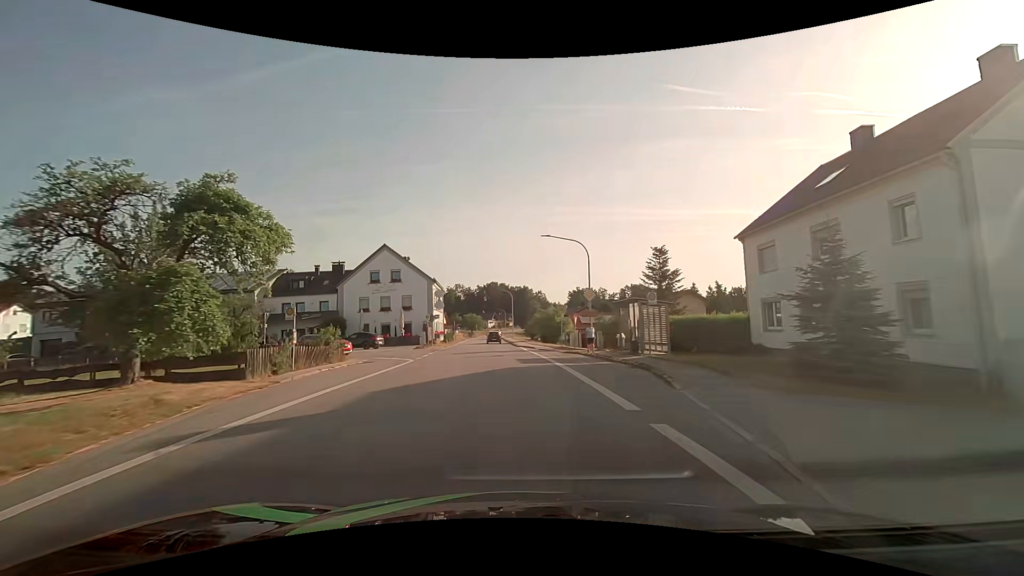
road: secondary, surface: asphalt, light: Day
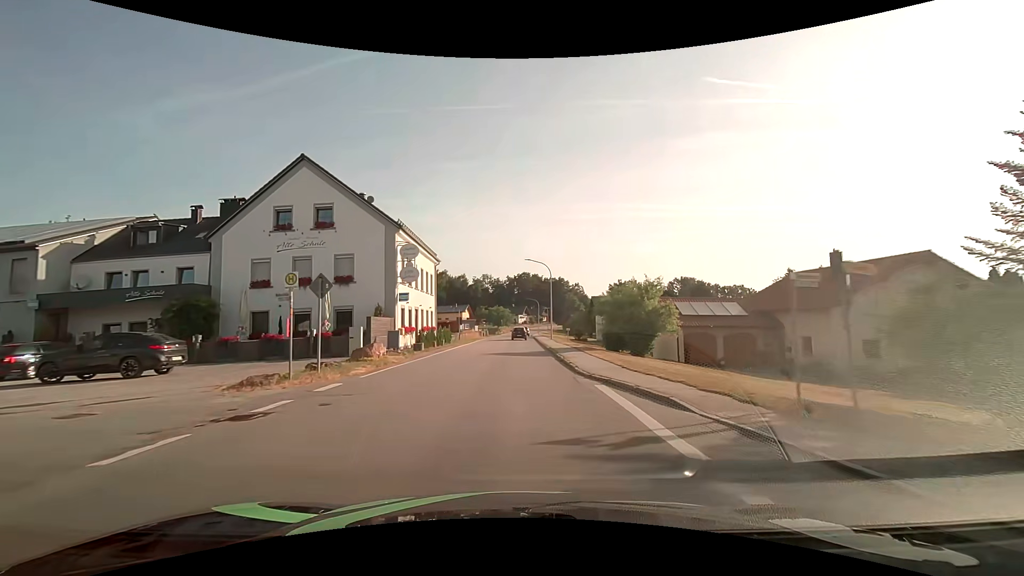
(-0.9, +30.6) m; -4°
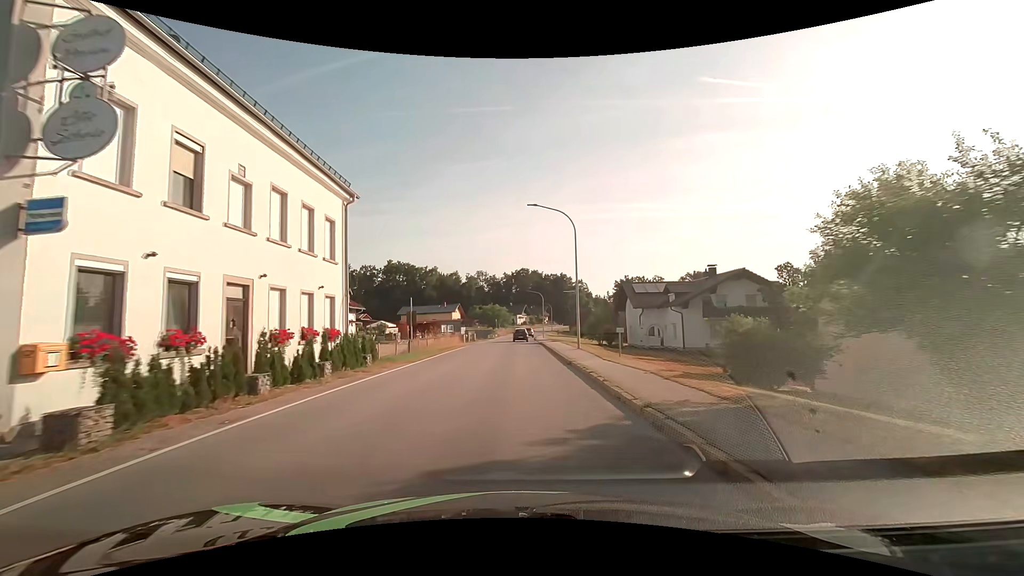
(-0.1, +23.0) m; 0°
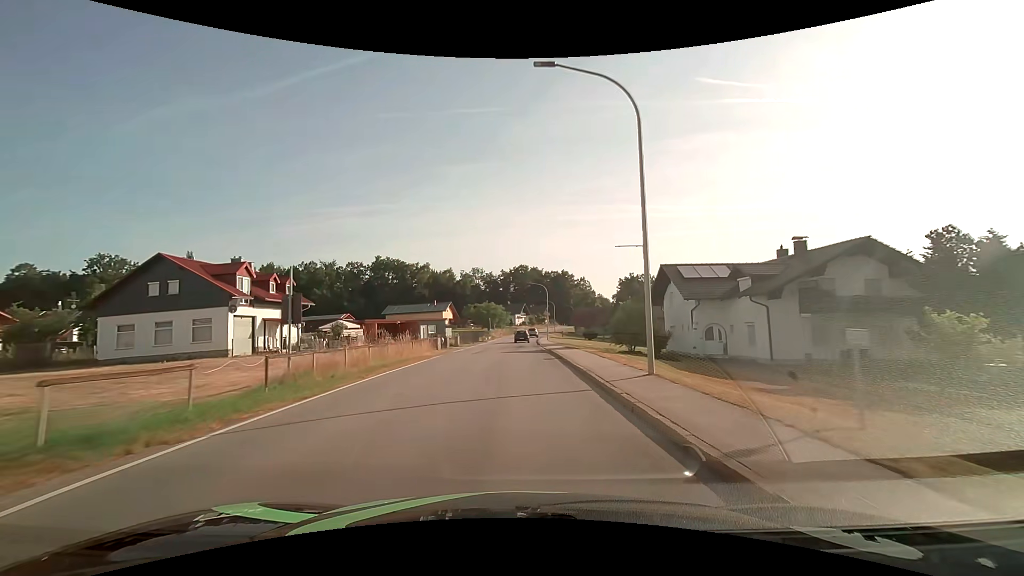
(0.0, +15.3) m; 0°
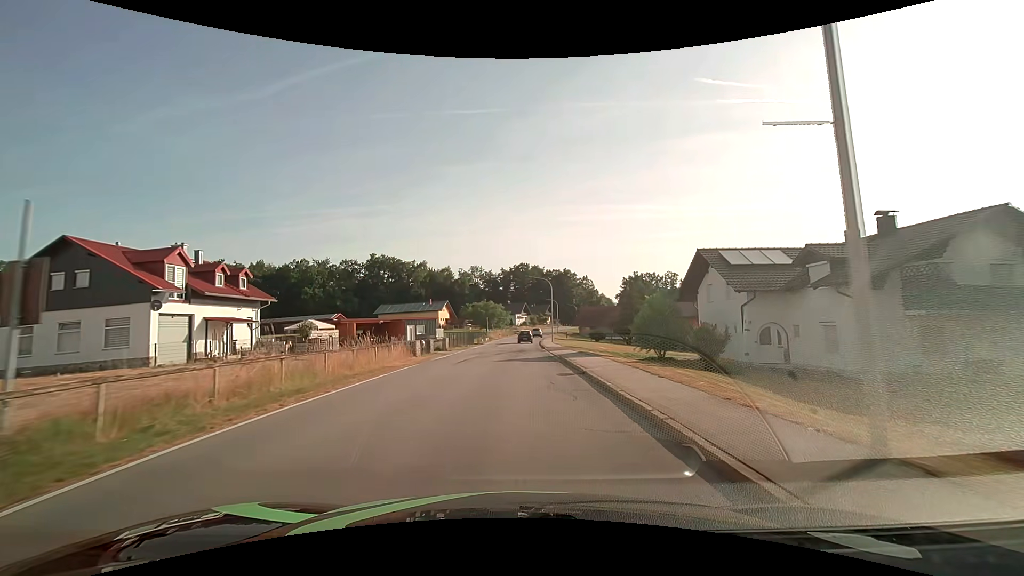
(0.0, +7.6) m; 0°
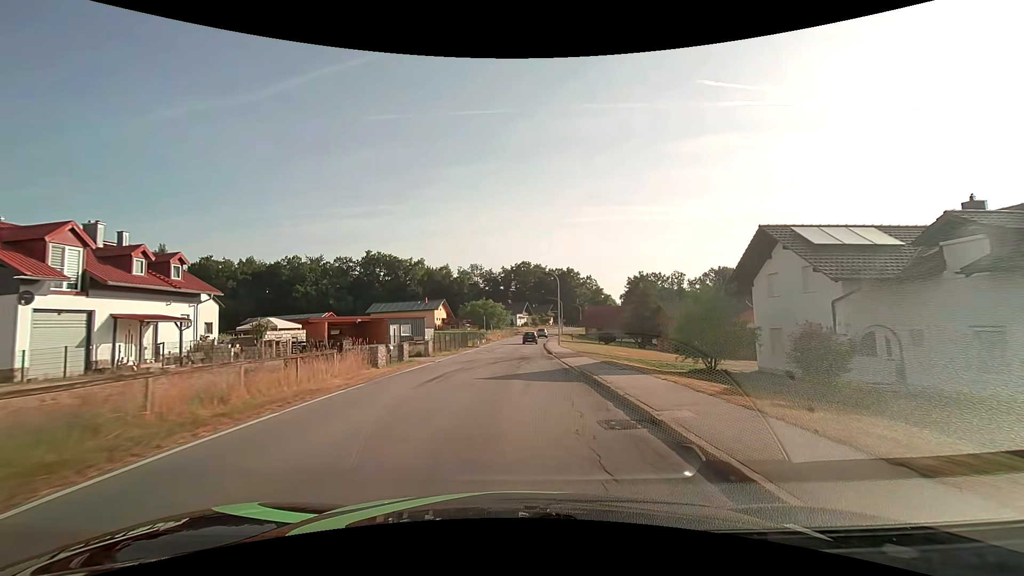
(0.0, +7.6) m; 0°
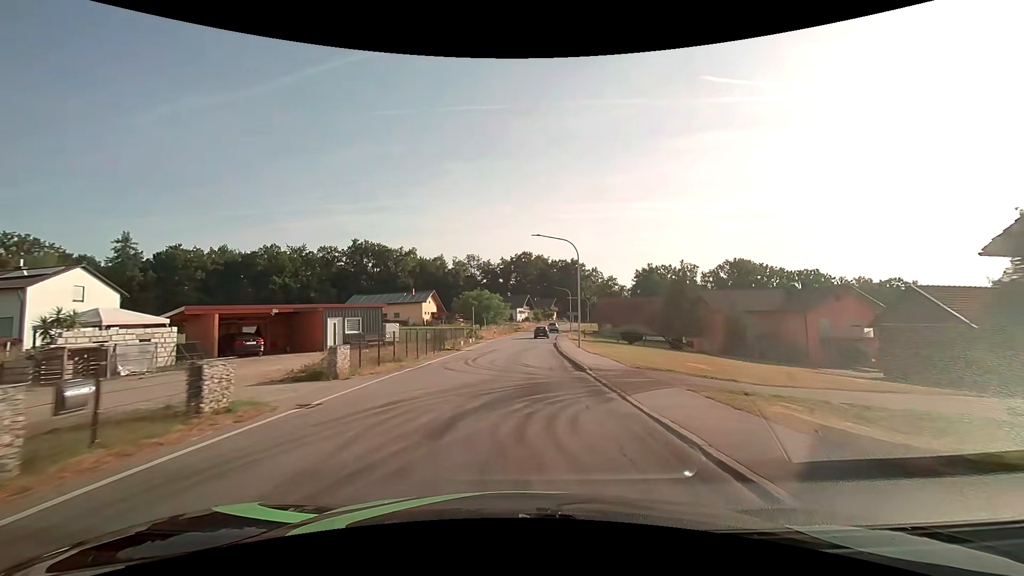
(0.0, +15.2) m; 0°
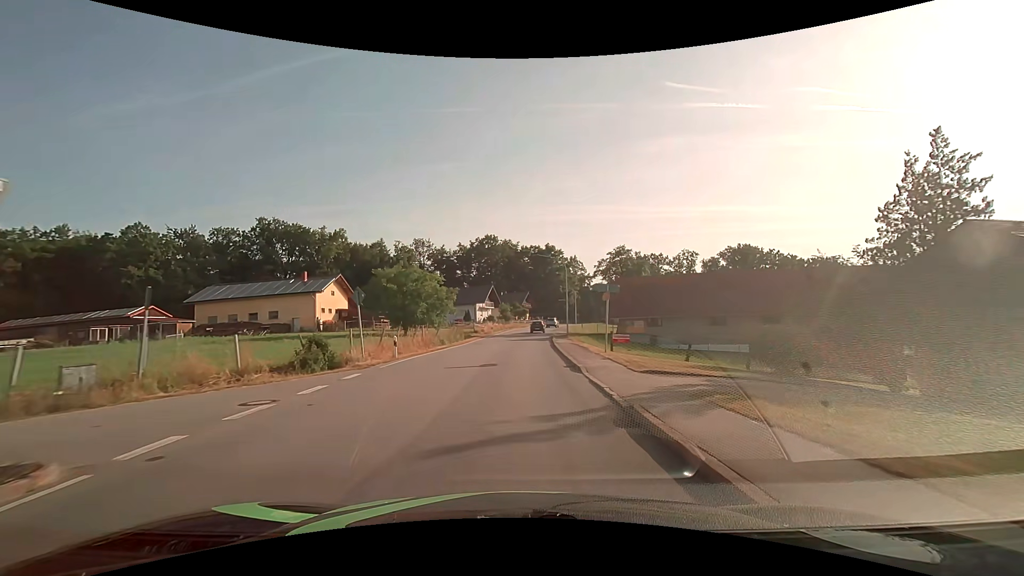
(+1.1, +38.2) m; +4°
(0, +10) (0, +20) (+1, +30) (+1, +40) (+2, +50) (+2, +60) (+3, +70) (+5, +80) (+7, +90) (+9, +99) m
